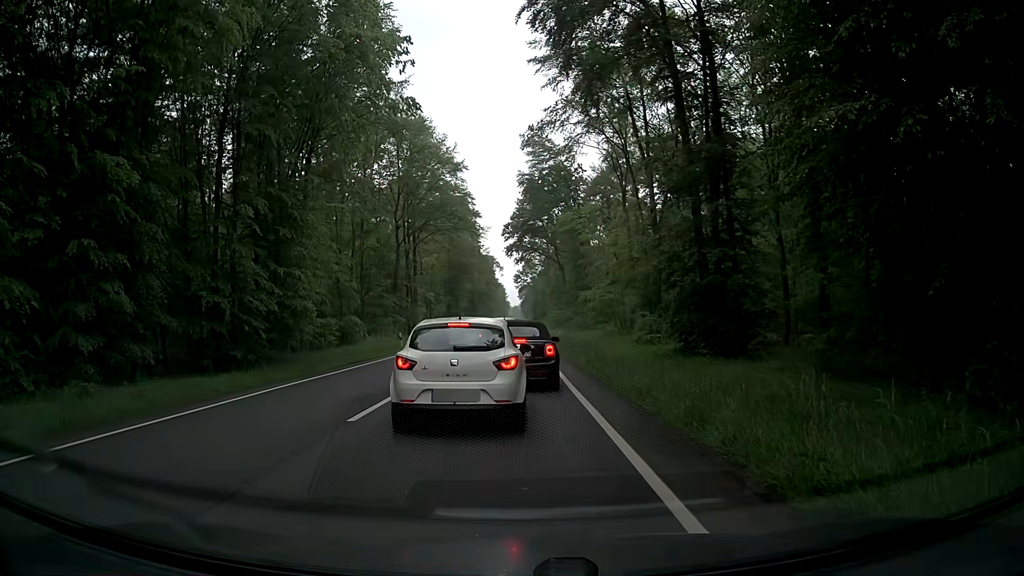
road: primary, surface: asphalt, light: Day
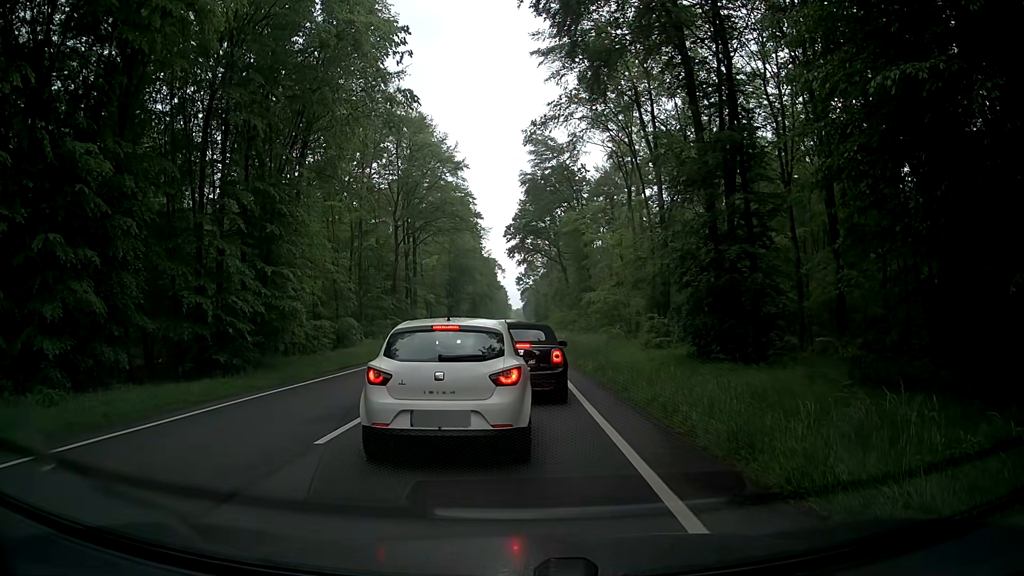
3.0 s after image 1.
(0.0, +1.7) m; 0°
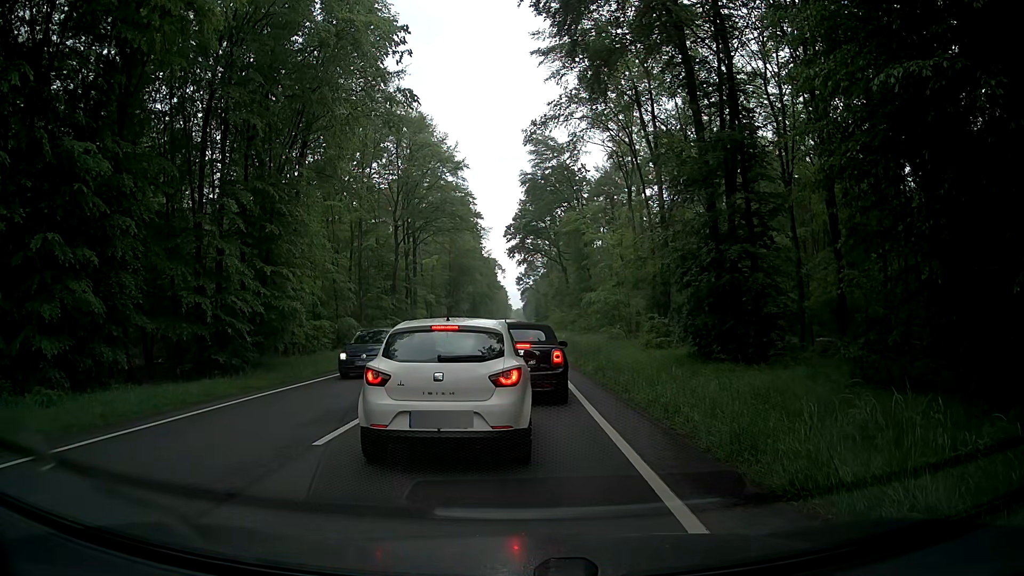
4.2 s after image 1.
(0.0, +0.1) m; 0°
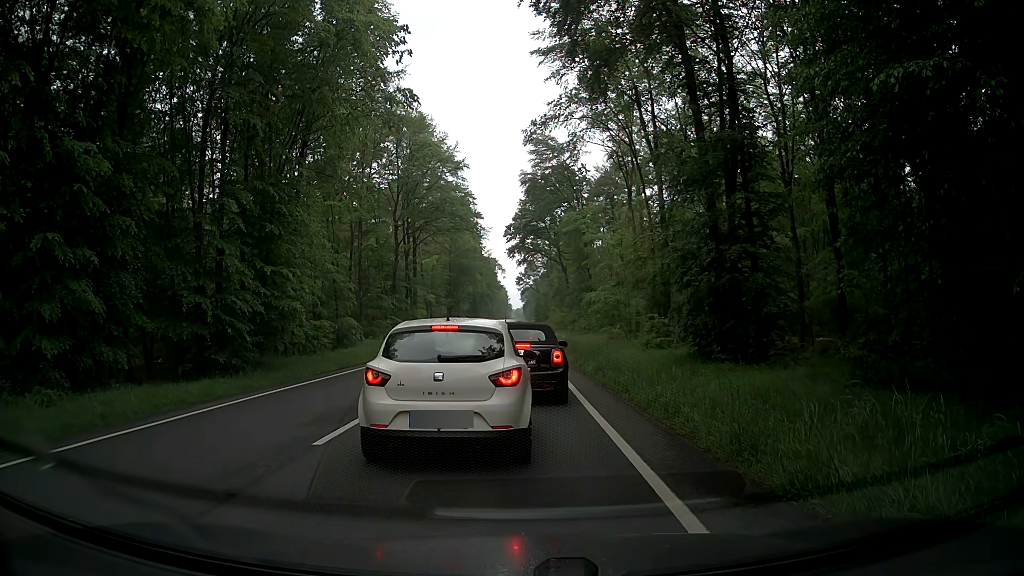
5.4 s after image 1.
(0.0, 0.0) m; 0°
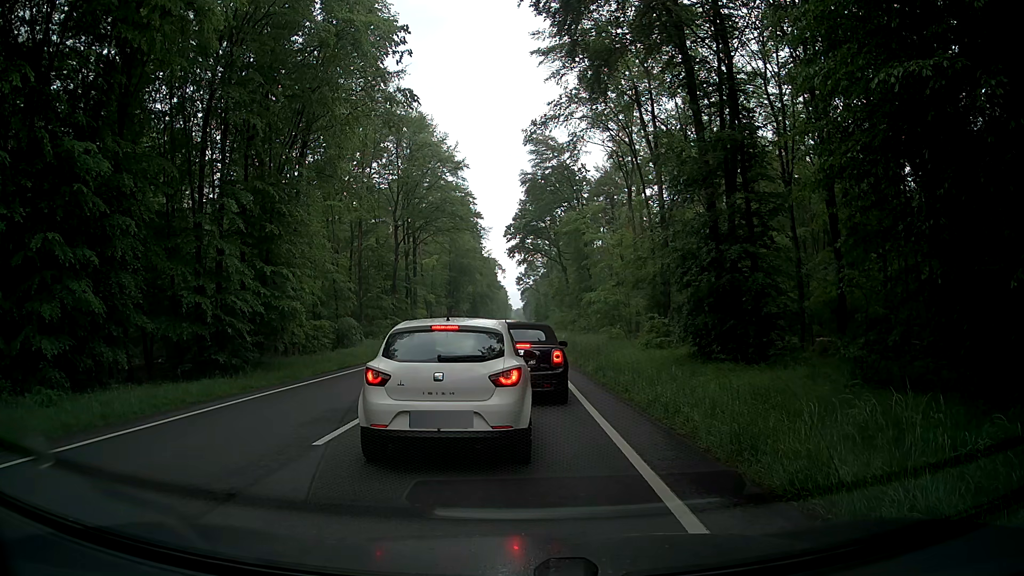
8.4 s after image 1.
(0.0, 0.0) m; 0°
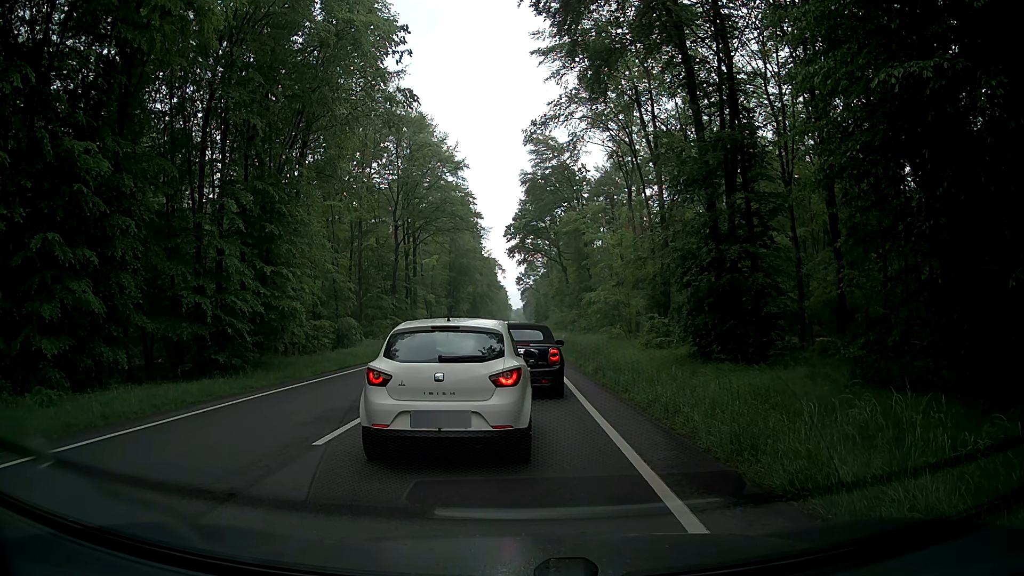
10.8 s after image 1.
(0.0, 0.0) m; 0°
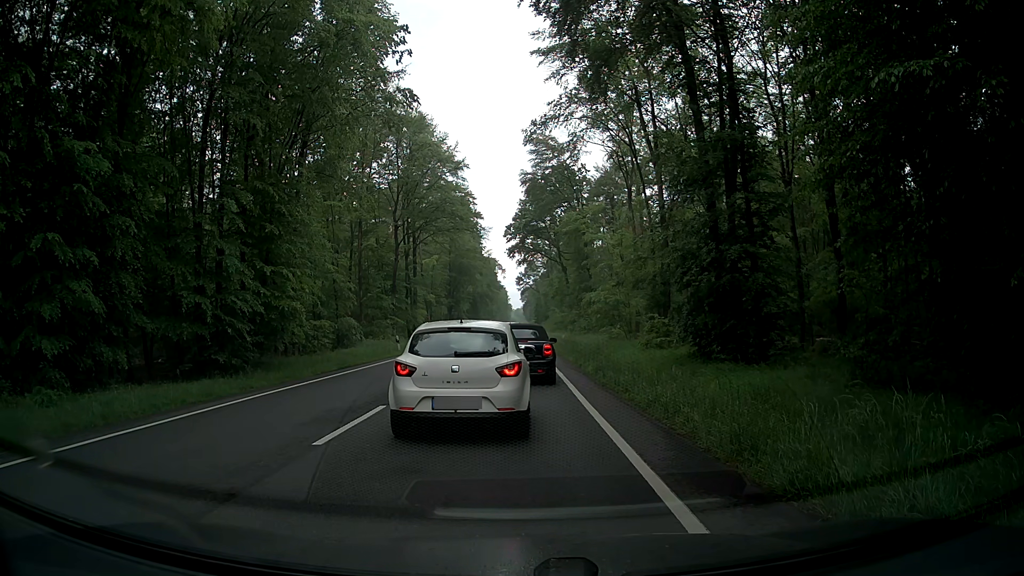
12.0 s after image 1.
(0.0, 0.0) m; 0°
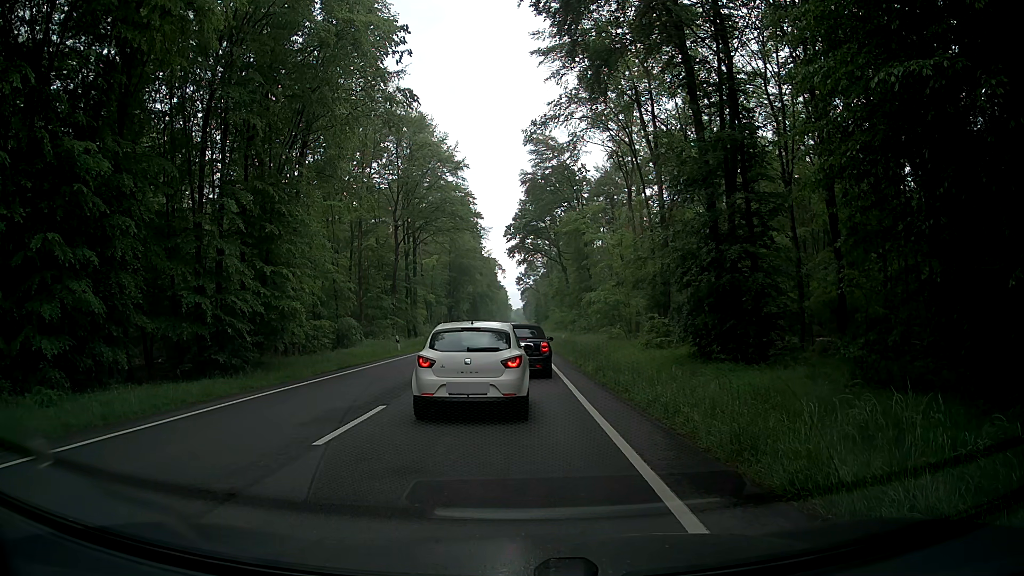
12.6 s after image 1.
(0.0, 0.0) m; 0°
